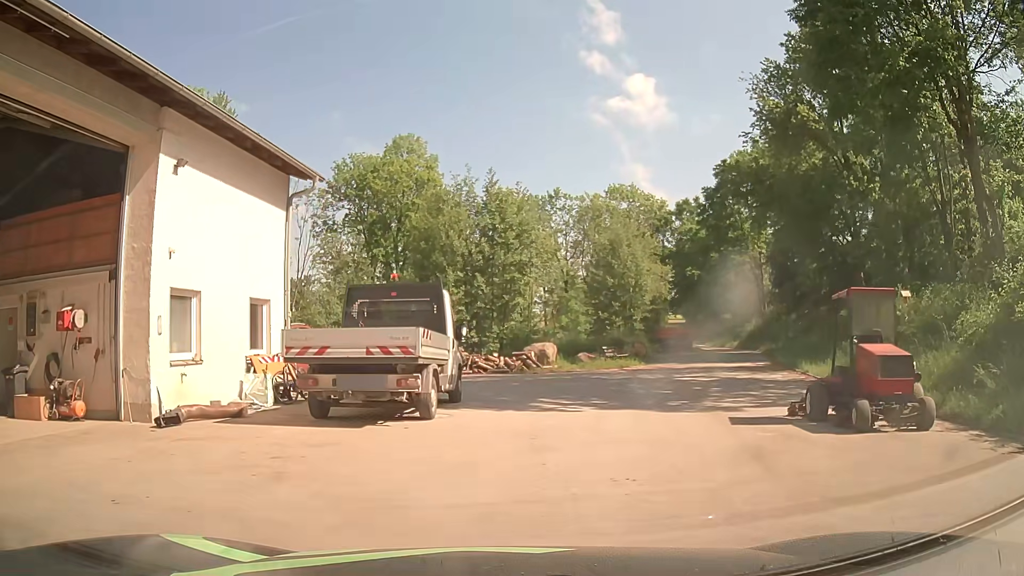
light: Day
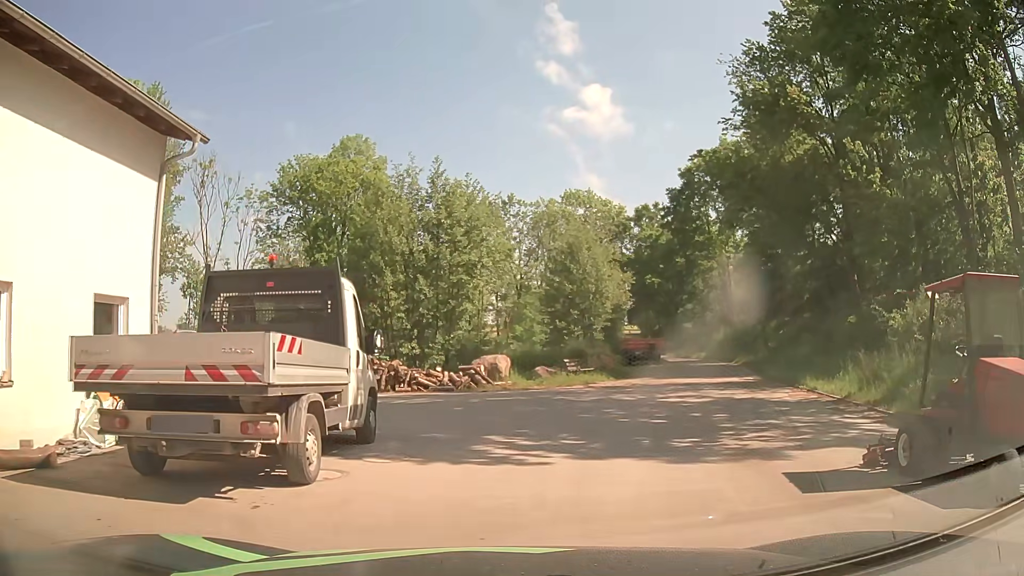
(+0.1, +4.2) m; +4°
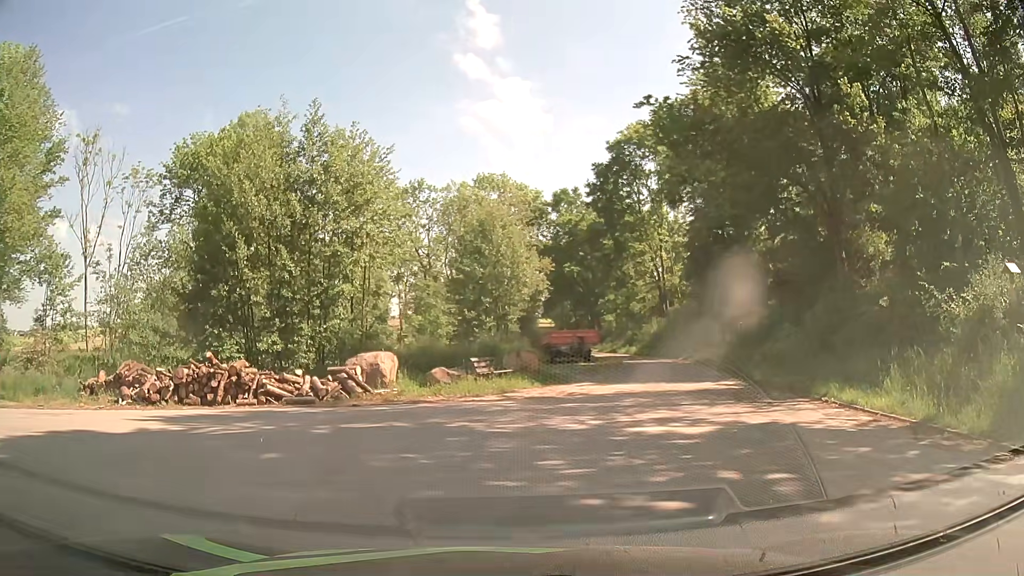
(+0.5, +6.9) m; +6°
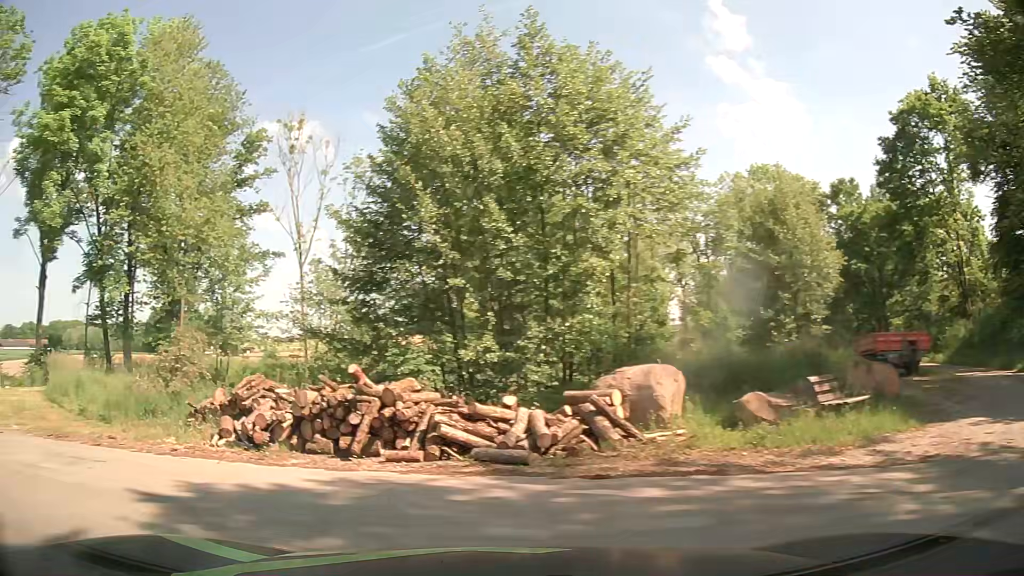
(-0.3, +8.1) m; -21°
